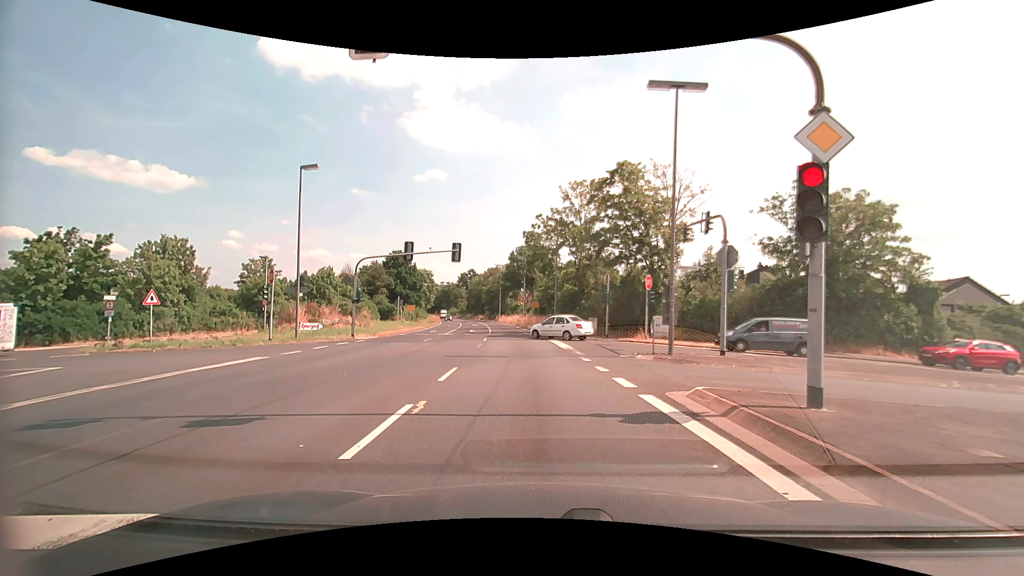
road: primary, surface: asphalt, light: Day
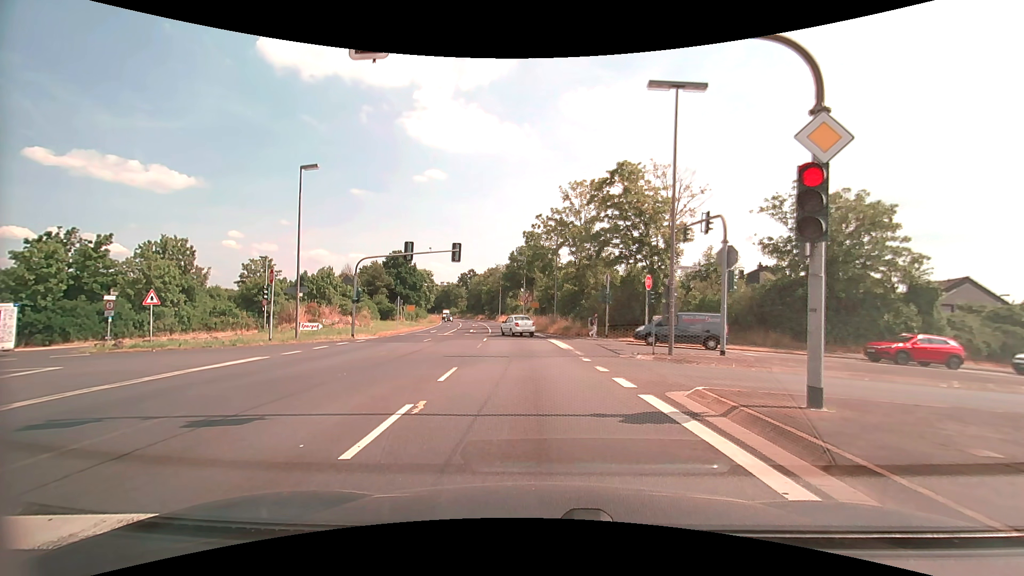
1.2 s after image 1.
(0.0, 0.0) m; 0°
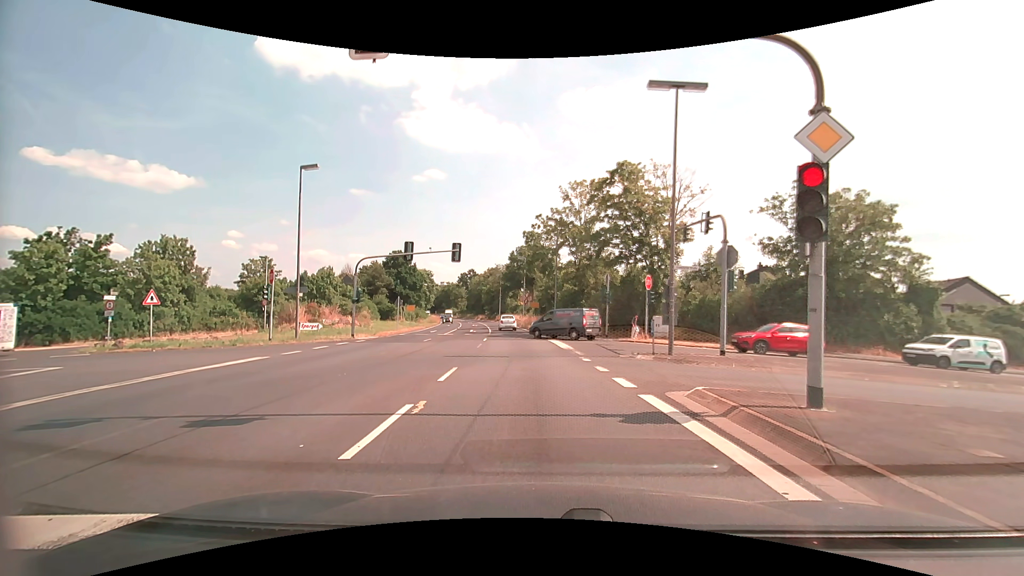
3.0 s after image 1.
(0.0, 0.0) m; 0°
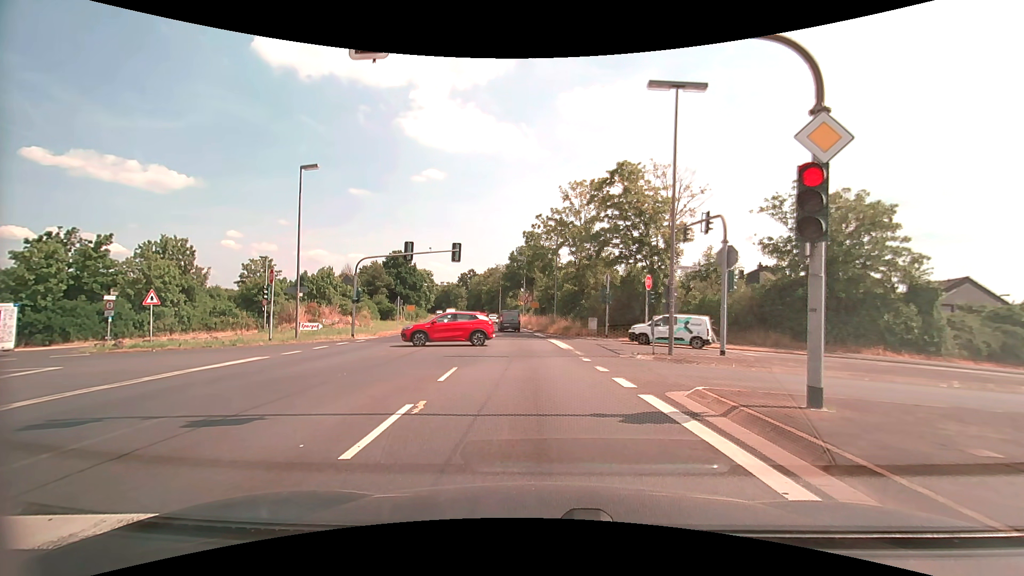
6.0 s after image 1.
(0.0, 0.0) m; 0°
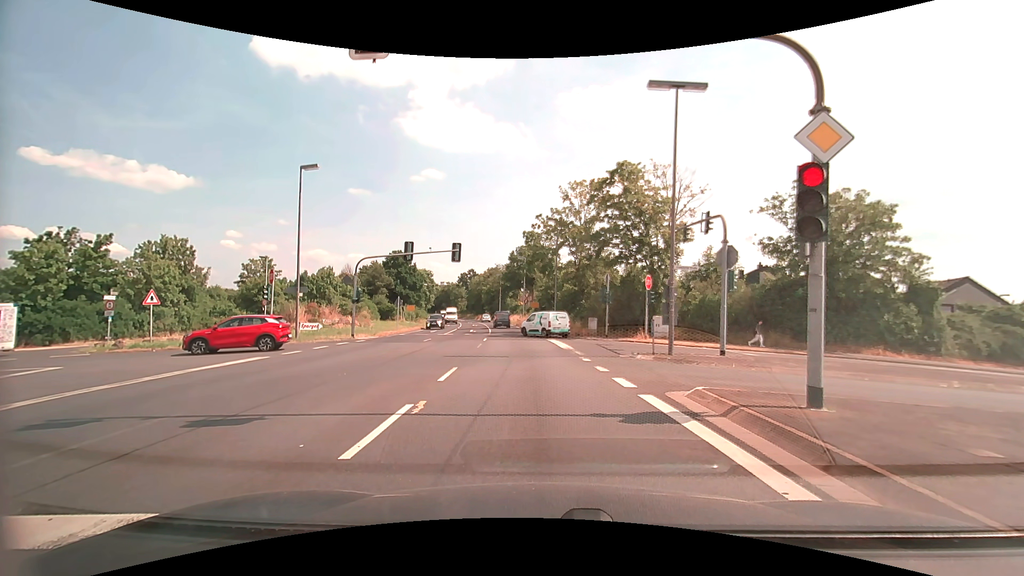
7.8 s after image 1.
(0.0, 0.0) m; 0°
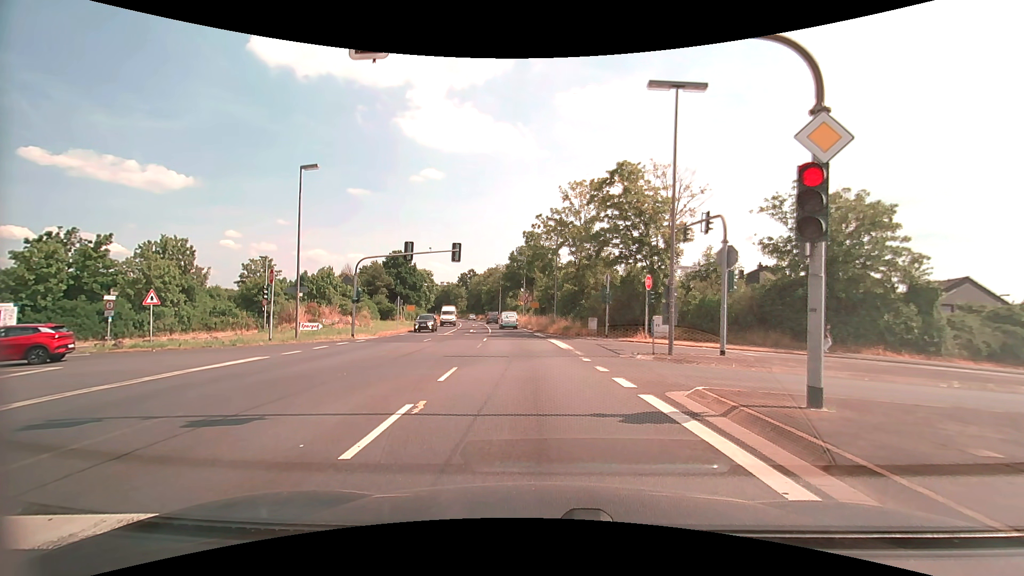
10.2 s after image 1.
(0.0, 0.0) m; 0°
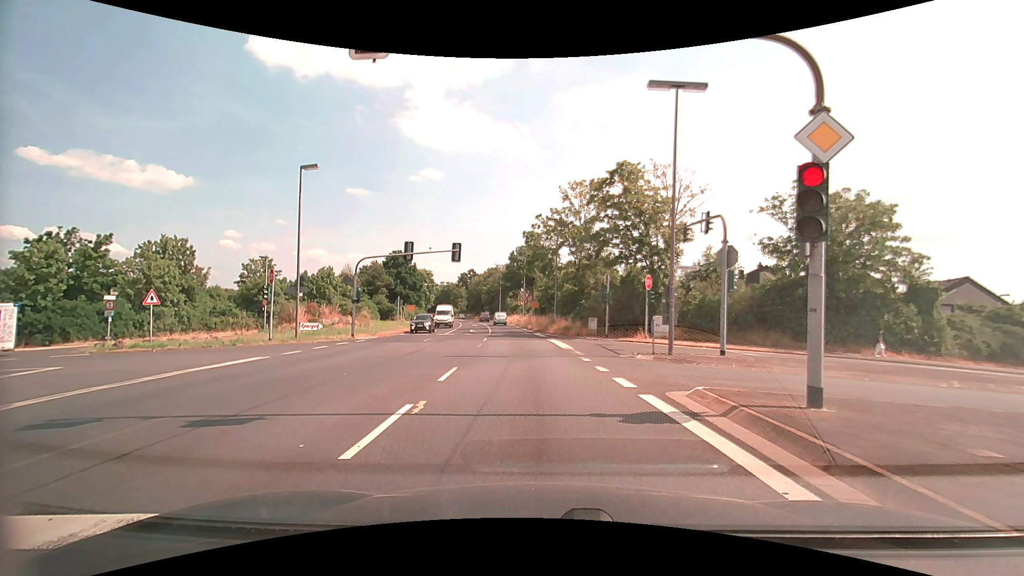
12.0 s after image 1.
(0.0, 0.0) m; 0°
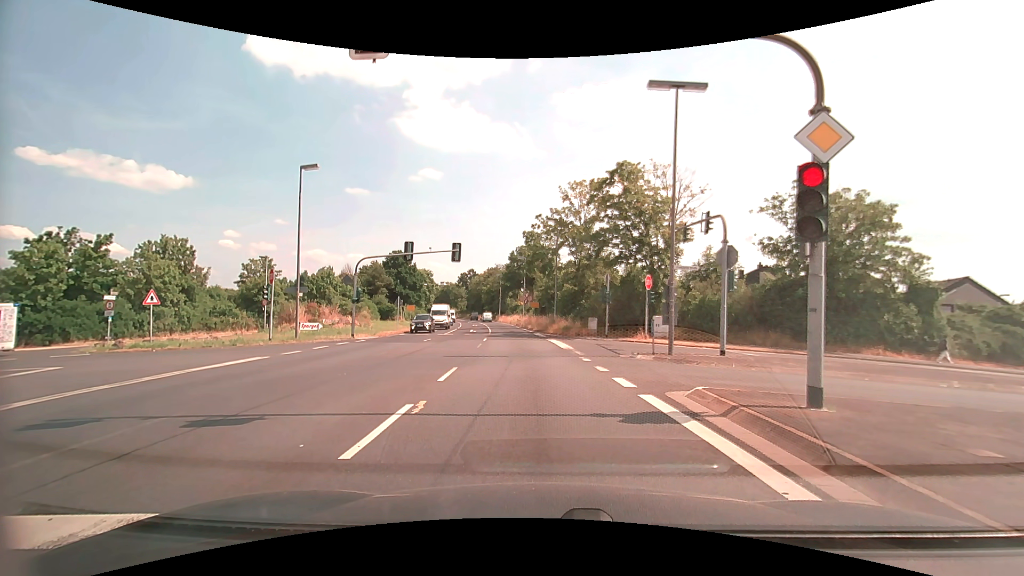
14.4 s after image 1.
(0.0, 0.0) m; 0°
(0, +10) (-1, +20) (-1, +30) (-2, +40) (-3, +50) (-4, +60) (-6, +70) (-7, +80) (-9, +89) (-11, +99) m
